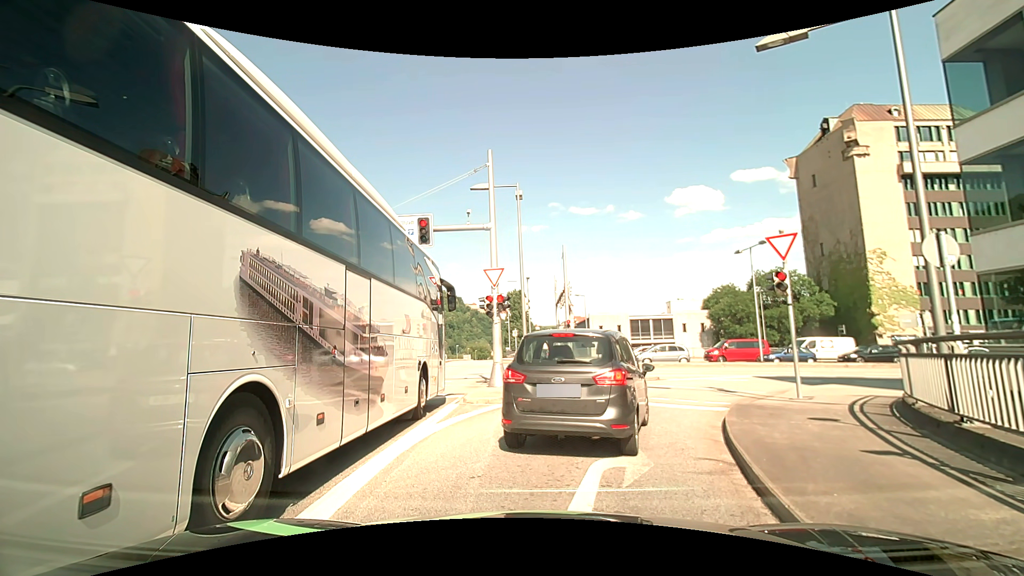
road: primary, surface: asphalt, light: Day
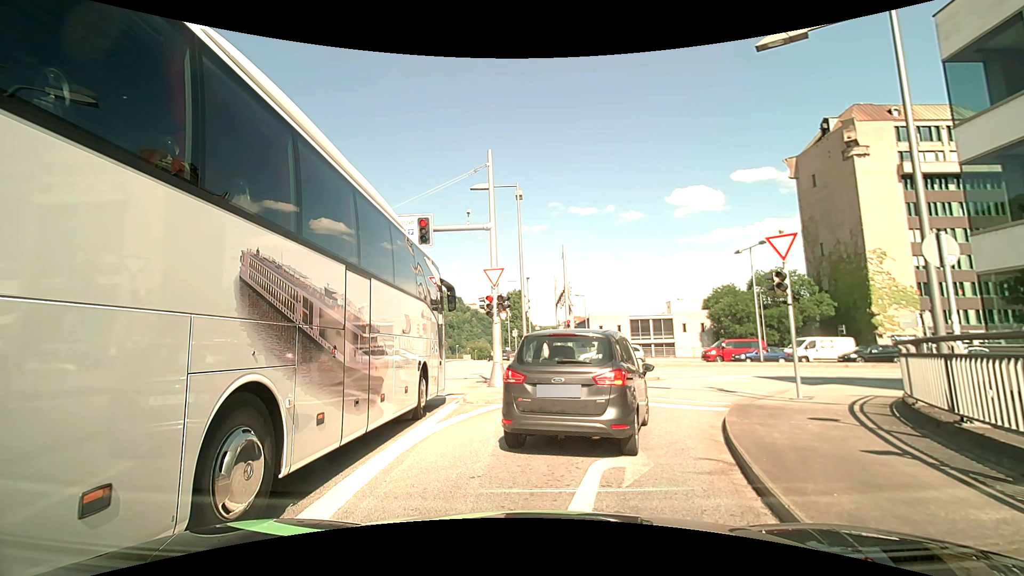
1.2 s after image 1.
(0.0, 0.0) m; 0°
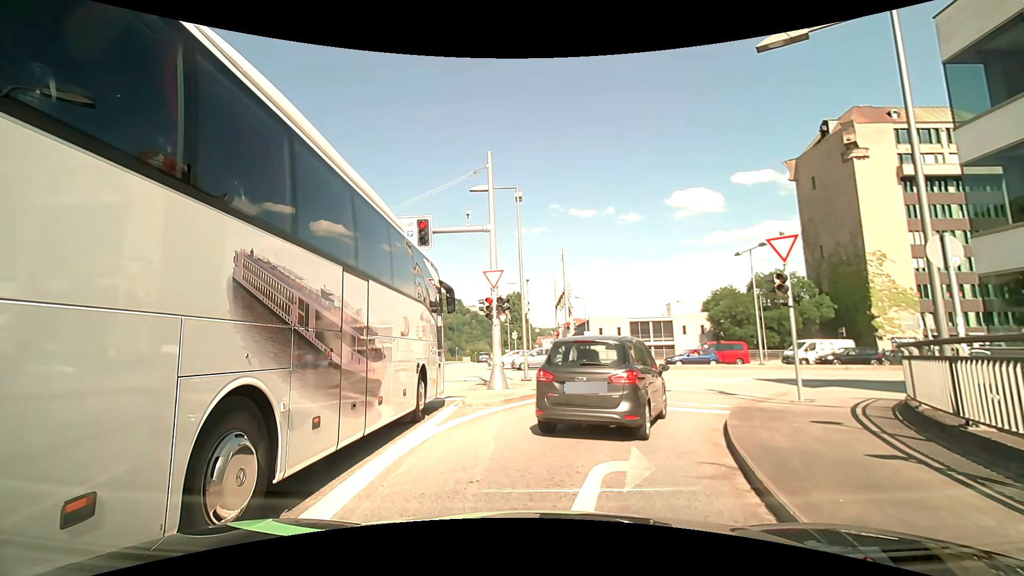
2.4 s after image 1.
(0.0, +0.1) m; 0°
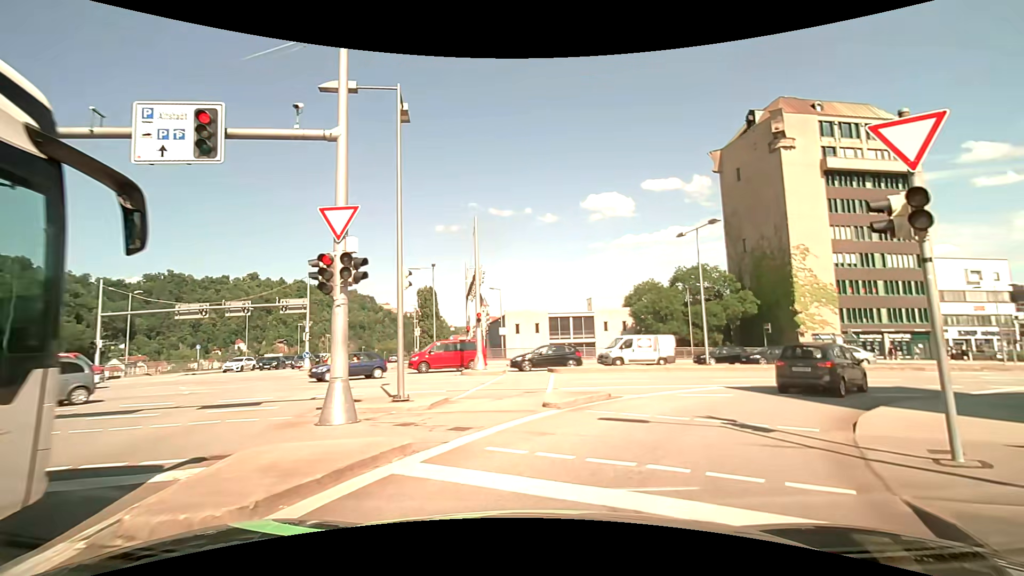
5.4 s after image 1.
(+0.7, +8.4) m; +11°
